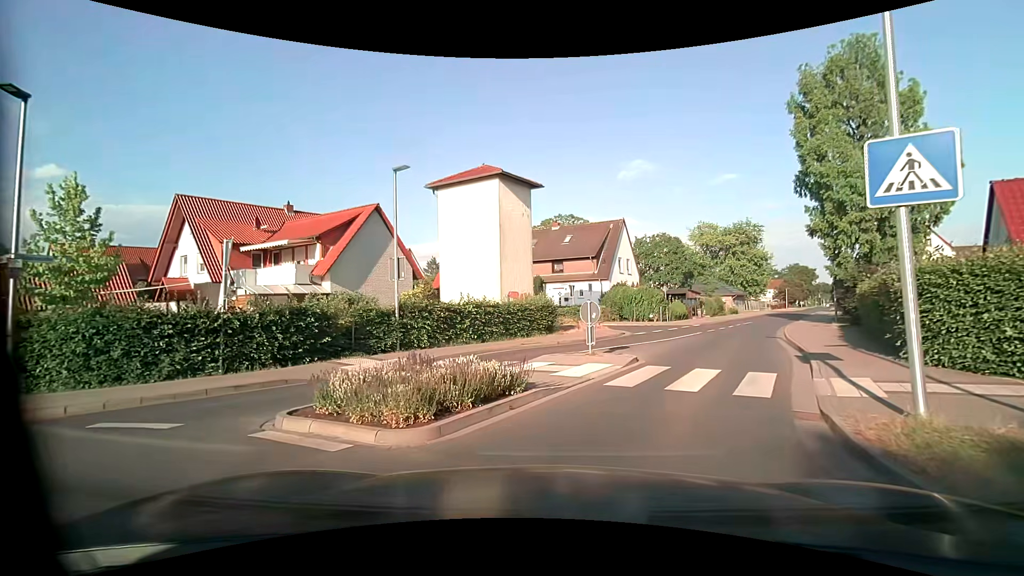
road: unclassified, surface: asphalt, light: Day
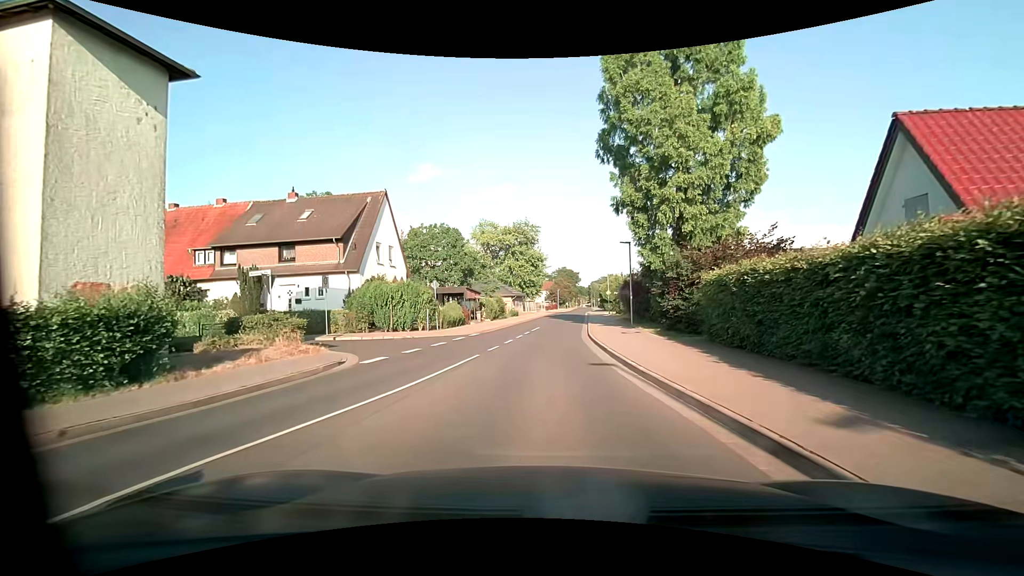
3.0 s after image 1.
(+3.1, +12.3) m; +25°
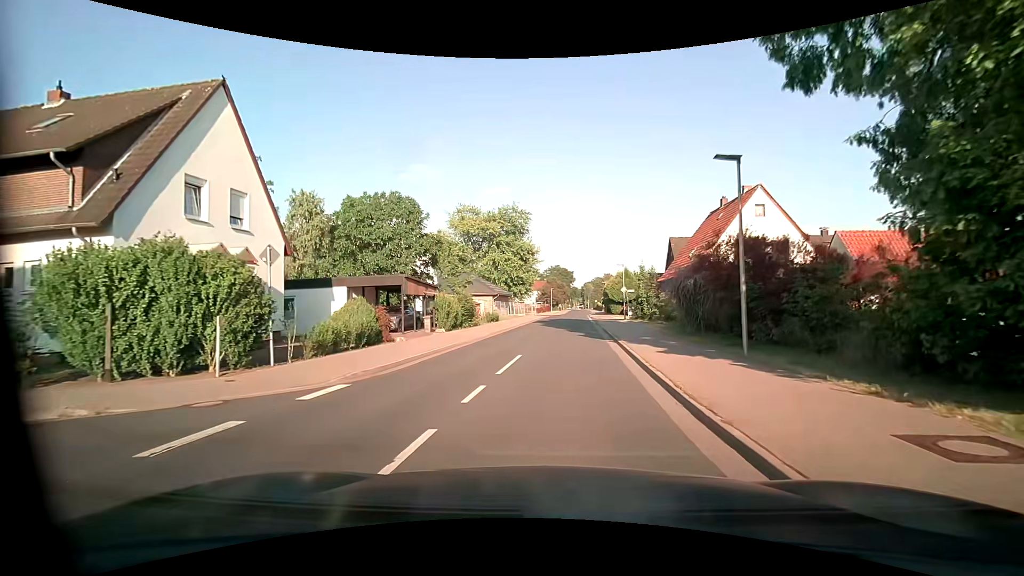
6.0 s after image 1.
(-0.1, +17.8) m; 0°
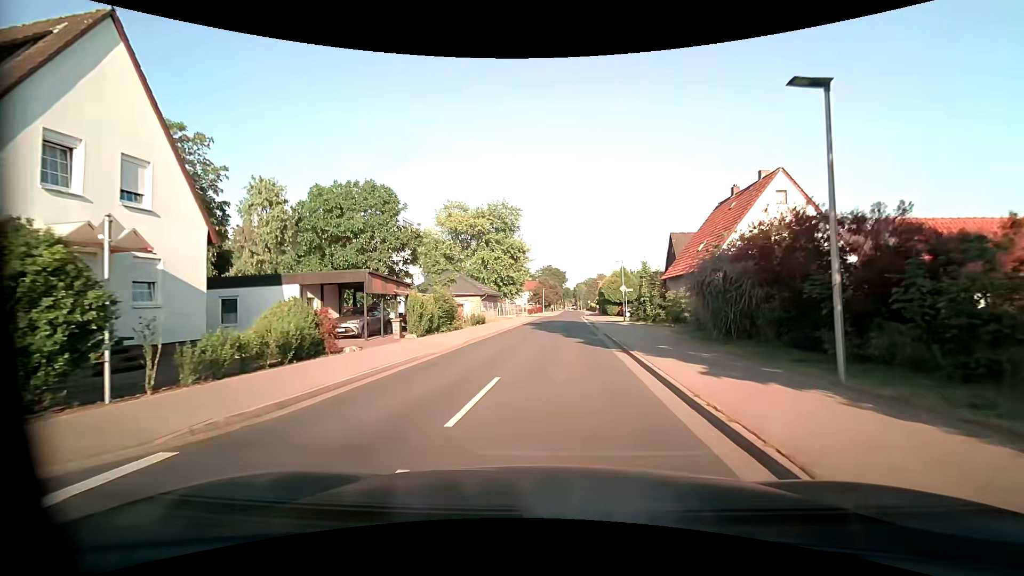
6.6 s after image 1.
(+0.1, +4.4) m; +2°
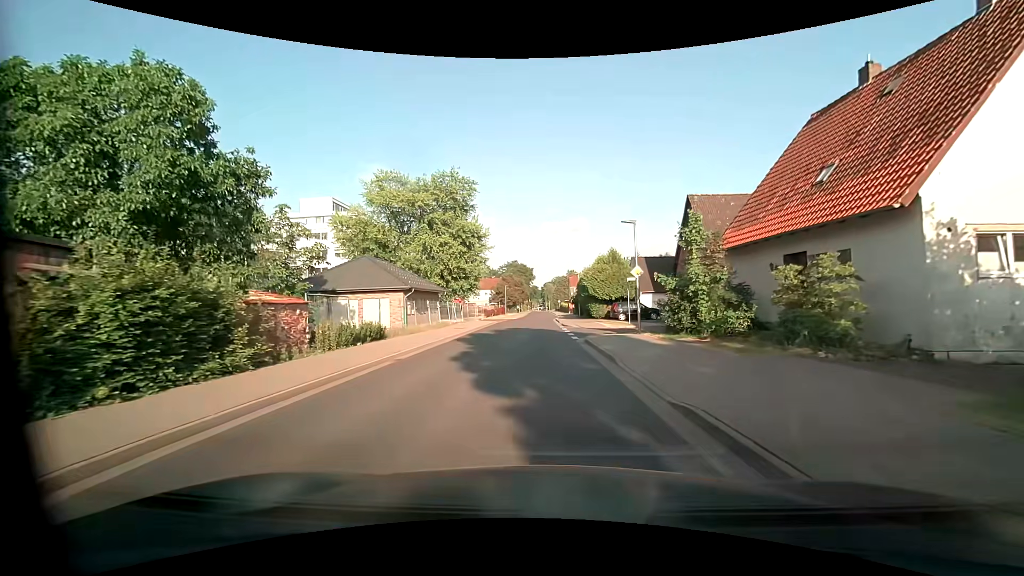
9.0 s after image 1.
(+0.4, +18.8) m; +3°
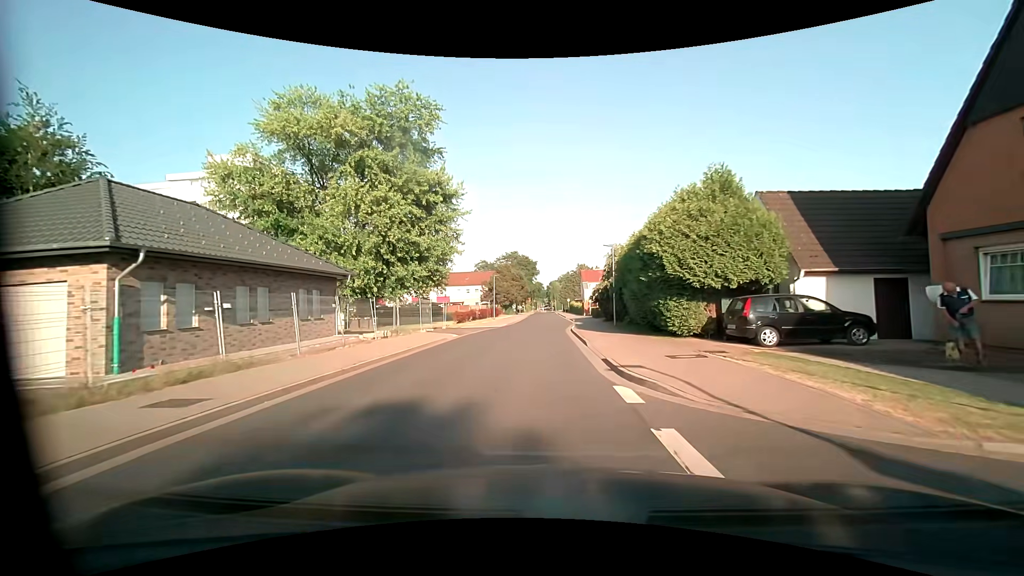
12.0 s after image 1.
(0.0, +25.6) m; -1°
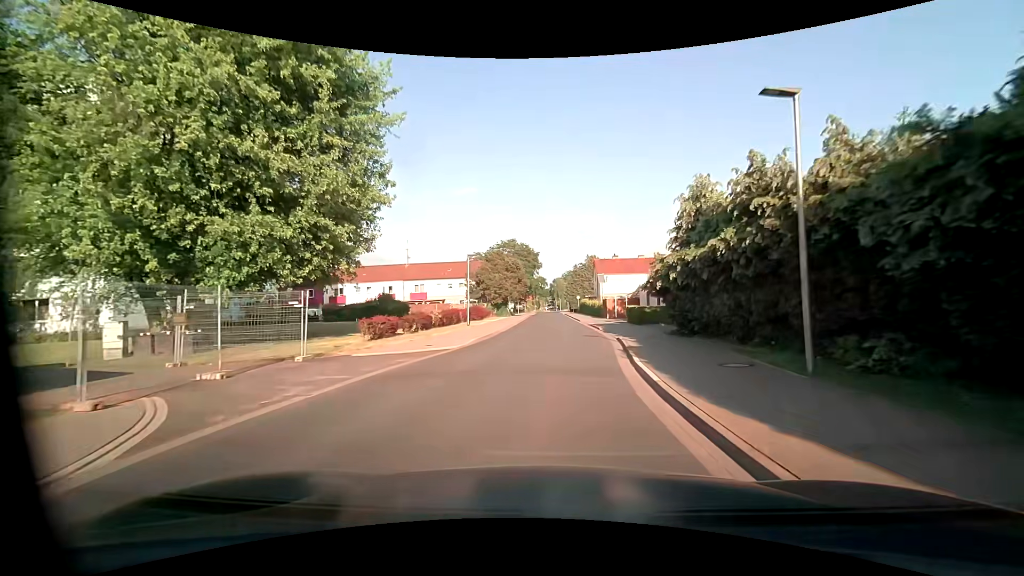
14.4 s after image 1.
(-0.1, +21.9) m; 0°
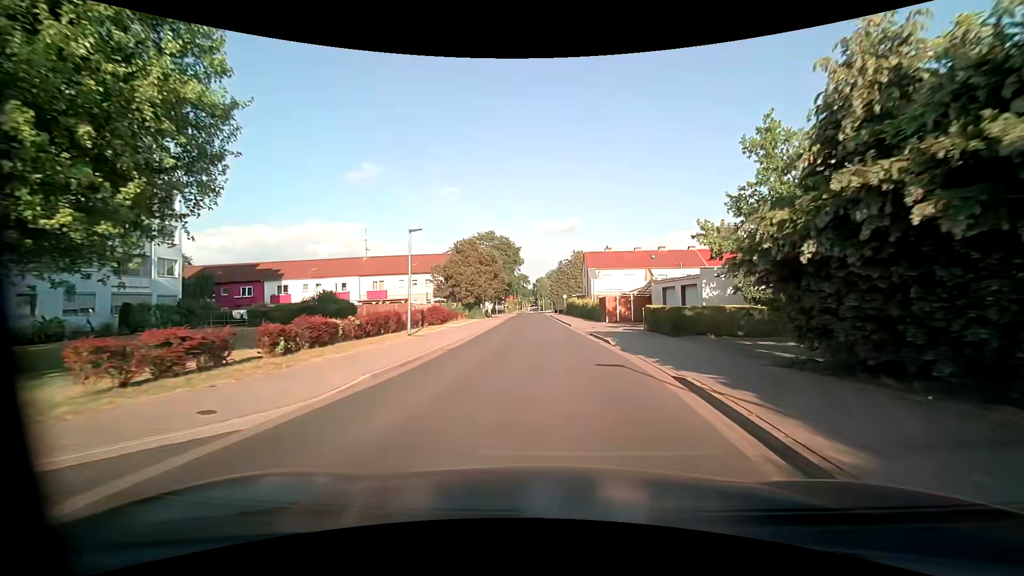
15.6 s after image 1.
(+0.1, +11.7) m; +2°
(0, +10) (0, +20) (0, +30) (0, +40) (0, +50) (0, +60) (-1, +70) (-1, +80) (-1, +90) (-2, +100) m
